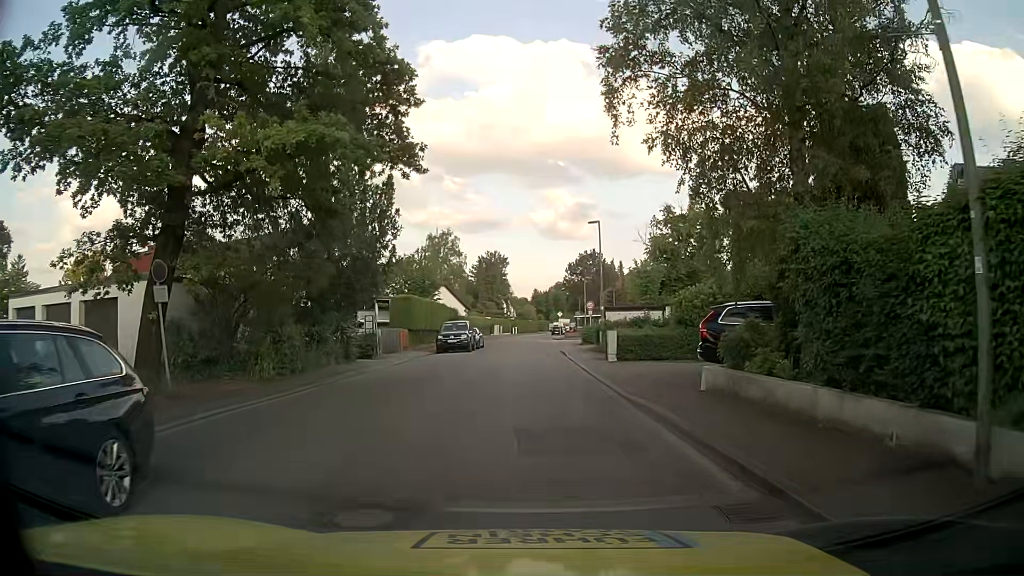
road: residential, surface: asphalt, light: Day
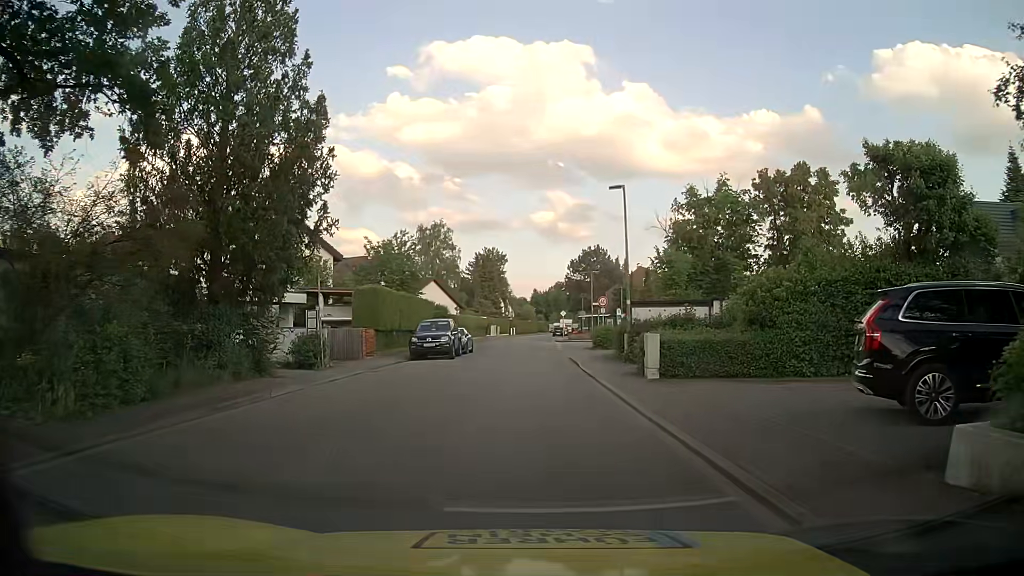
(-0.2, +8.6) m; 0°
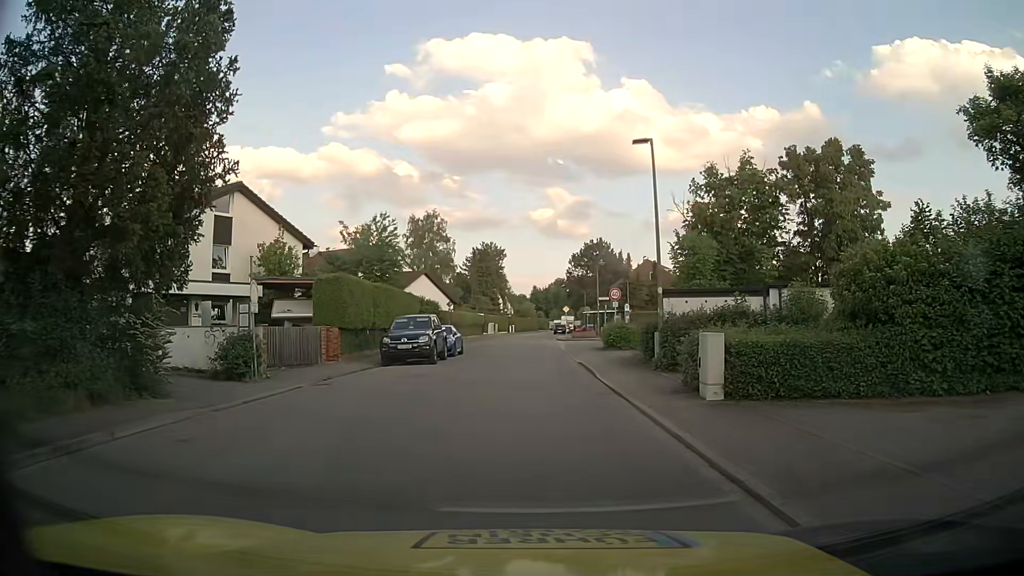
(-0.1, +5.9) m; -1°
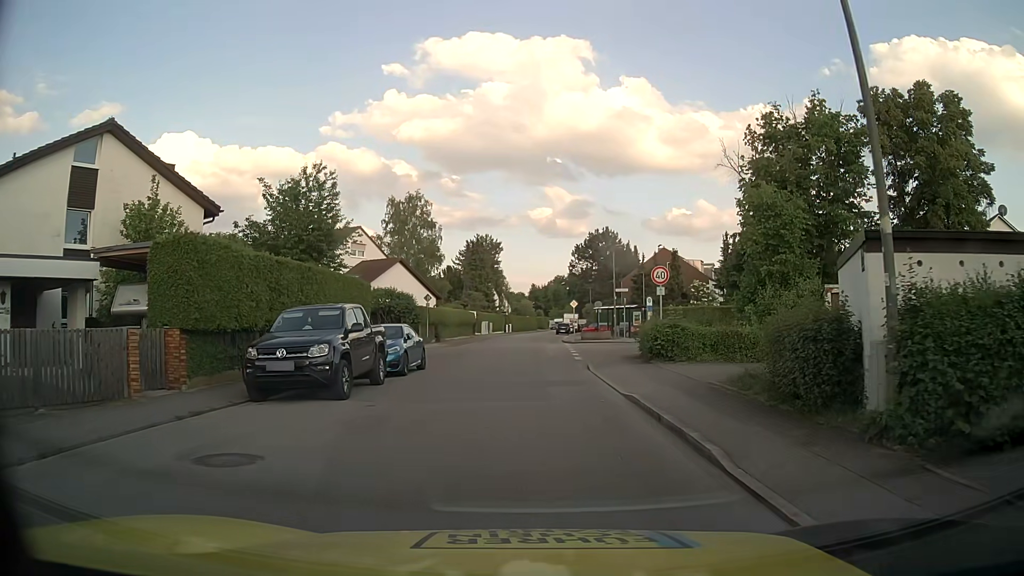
(0.0, +12.0) m; 0°
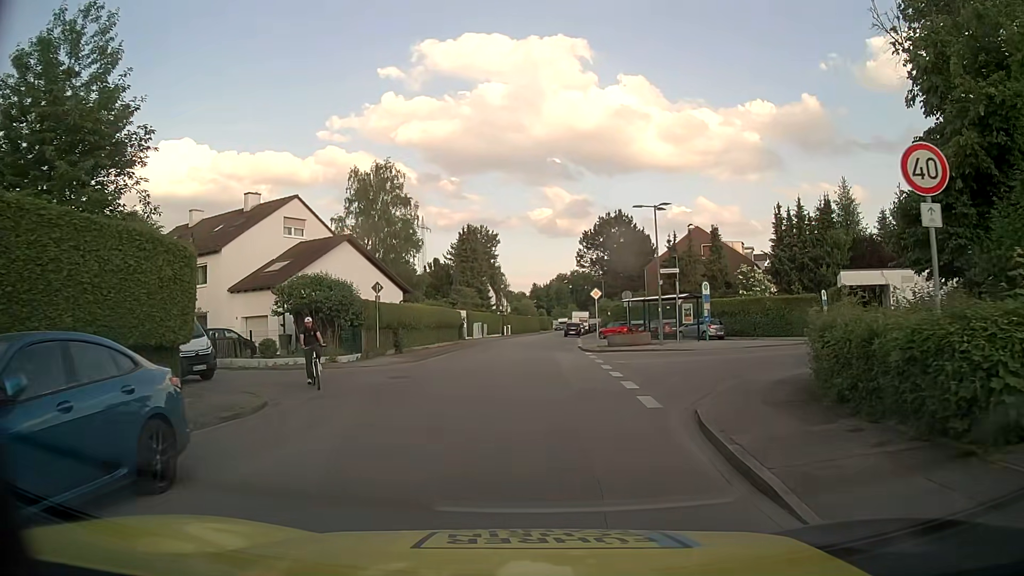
(0.0, +15.8) m; -1°
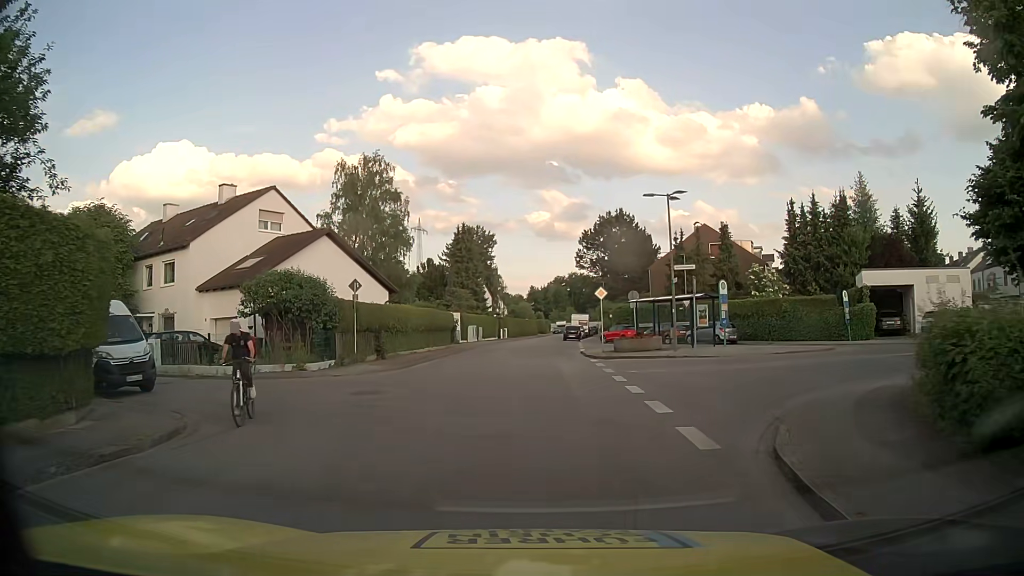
(0.0, +3.6) m; 0°
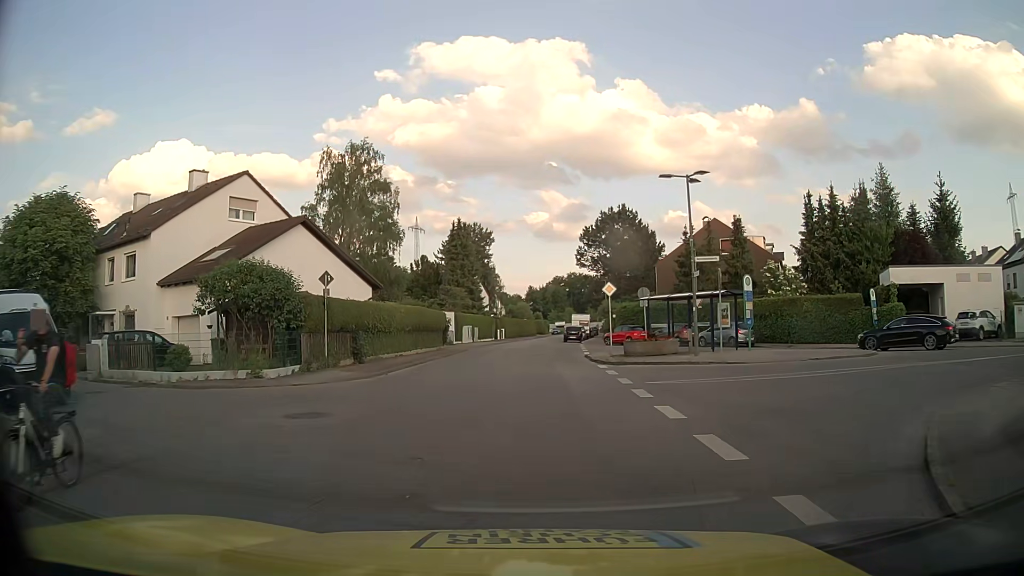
(0.0, +3.8) m; 0°
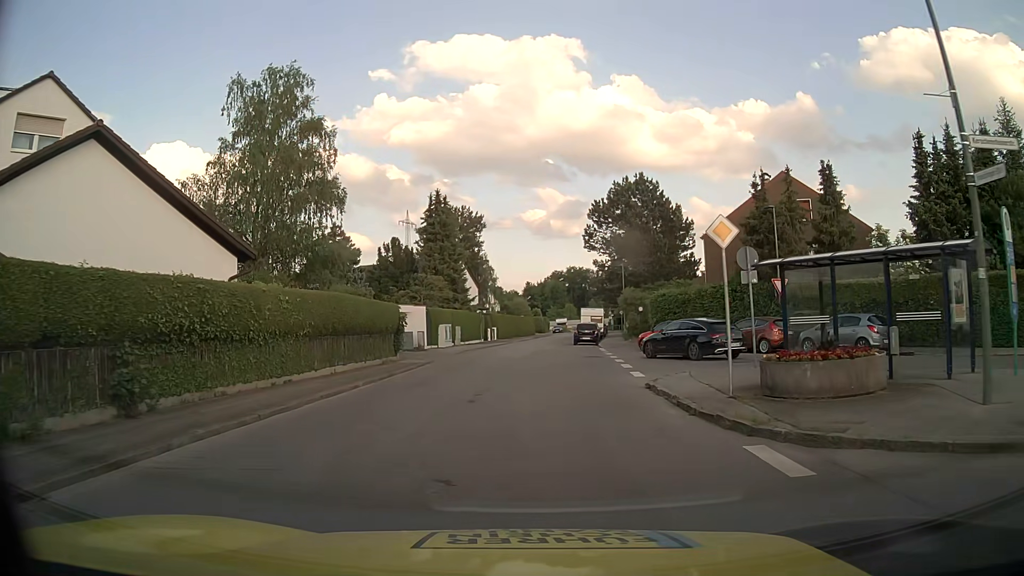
(+0.1, +16.4) m; 0°
(0, +10) (0, +20) (0, +30) (0, +40) (+1, +50) (+2, +60) (+3, +70) (+4, +80) (+6, +90) (+7, +100) m
